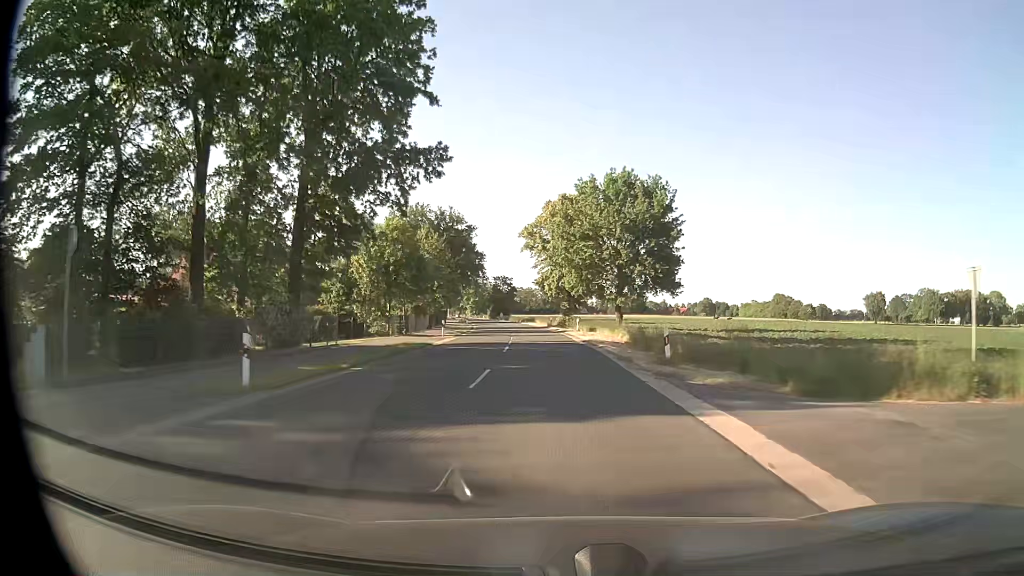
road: secondary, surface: asphalt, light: Day
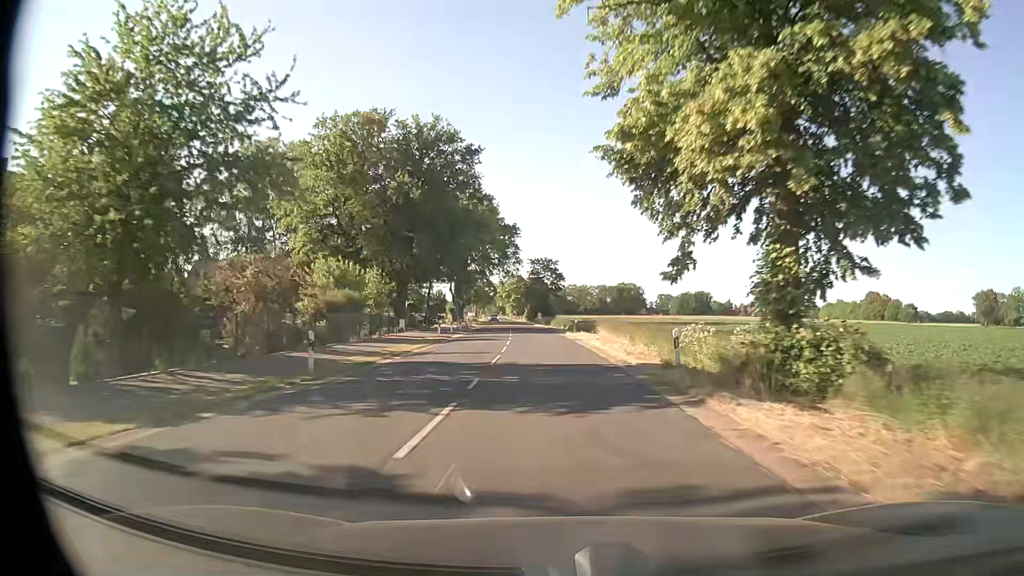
(-2.1, +54.0) m; -5°
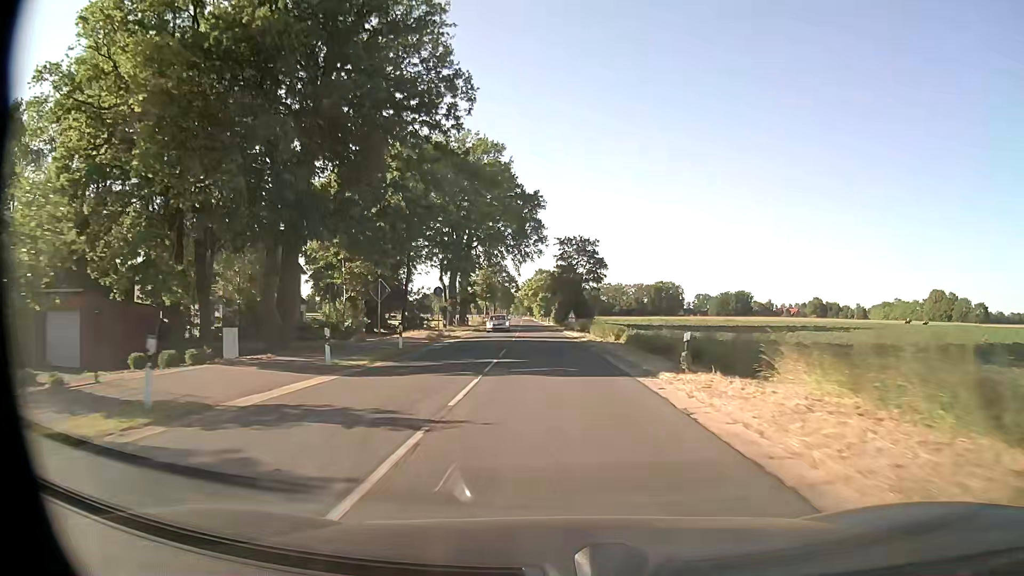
(-0.9, +32.4) m; -3°
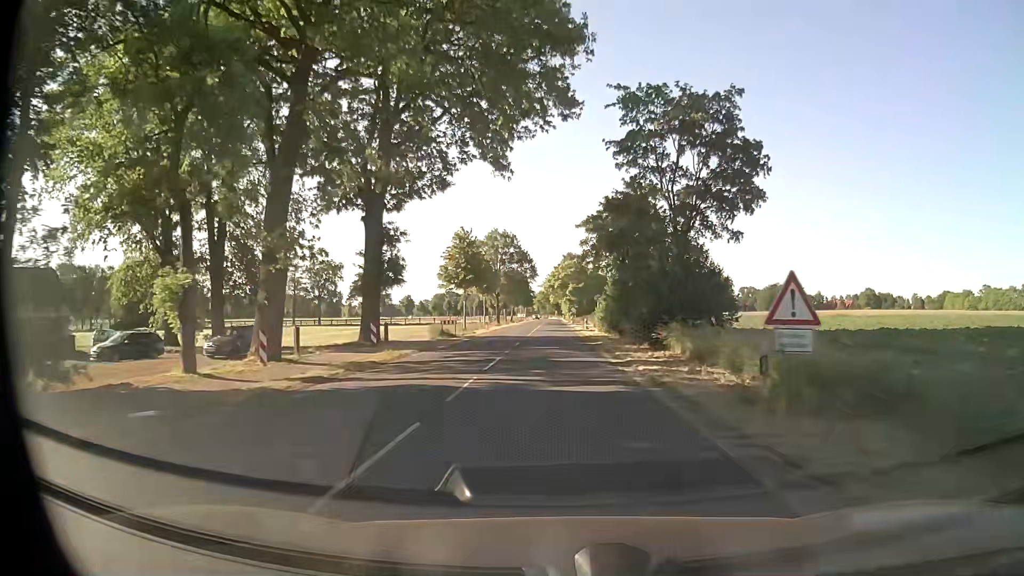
(-1.3, +54.0) m; -2°
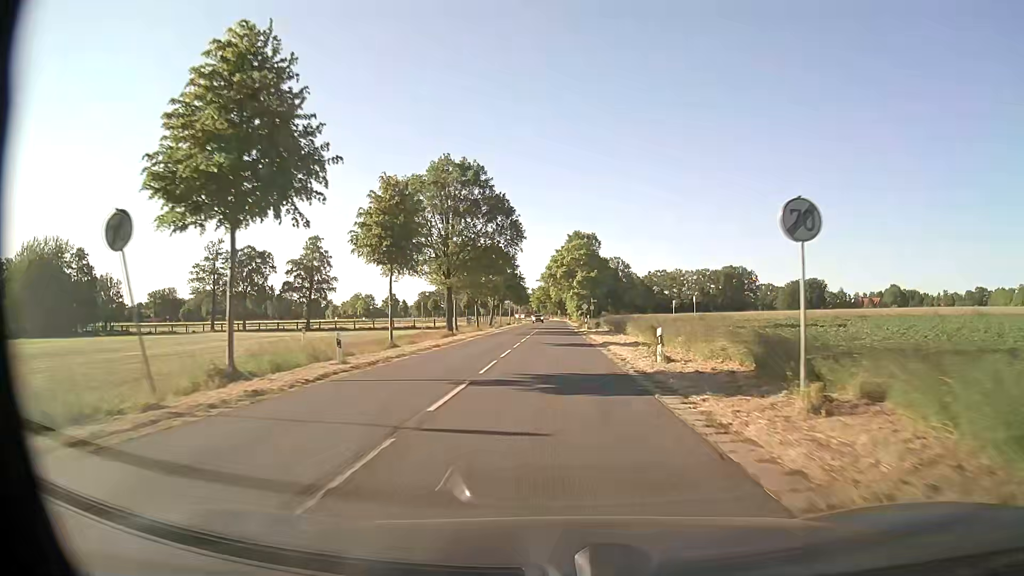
(-0.2, +43.2) m; 0°
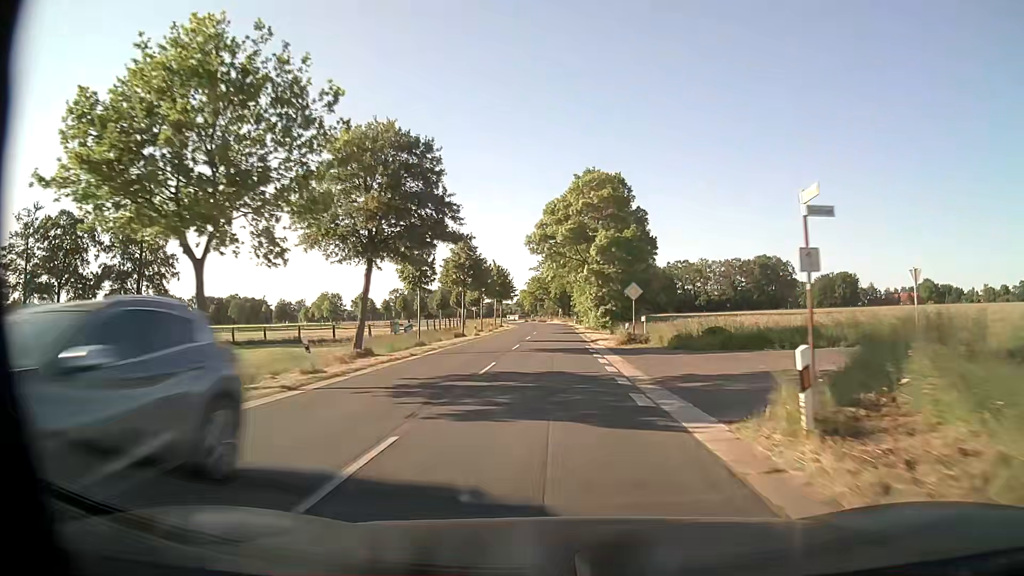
(-0.1, +53.9) m; 0°
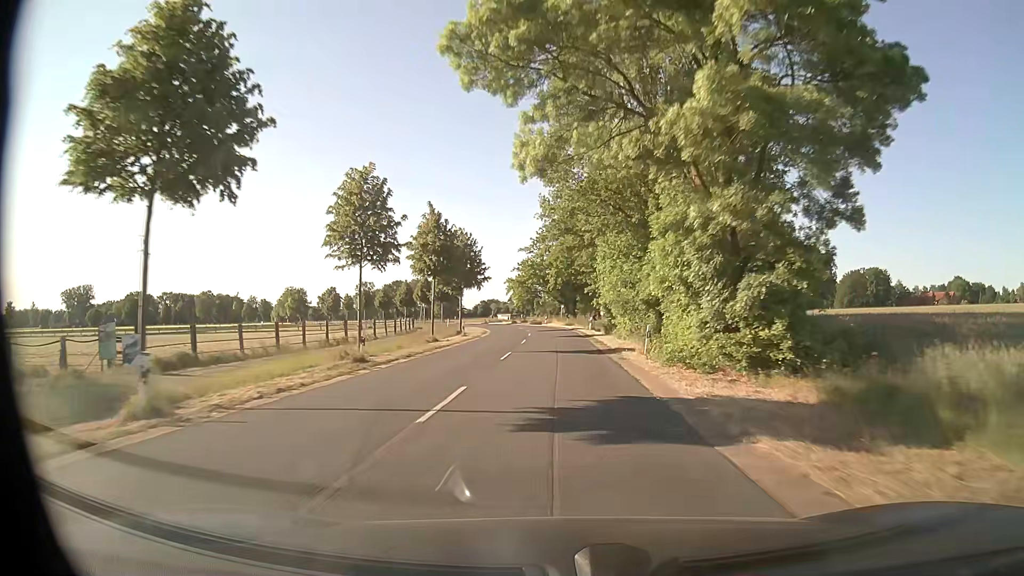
(-0.2, +43.1) m; 0°
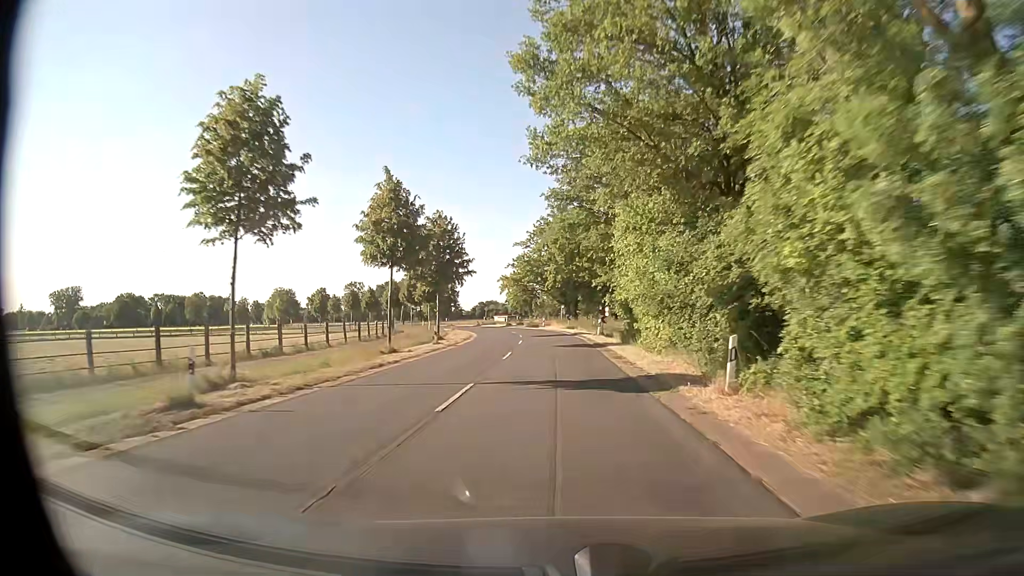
(0.0, +10.8) m; 0°
(0, +10) (0, +20) (0, +30) (-1, +40) (-1, +50) (-2, +60) (-4, +70) (-6, +80) (-8, +89) (-11, +99) m
